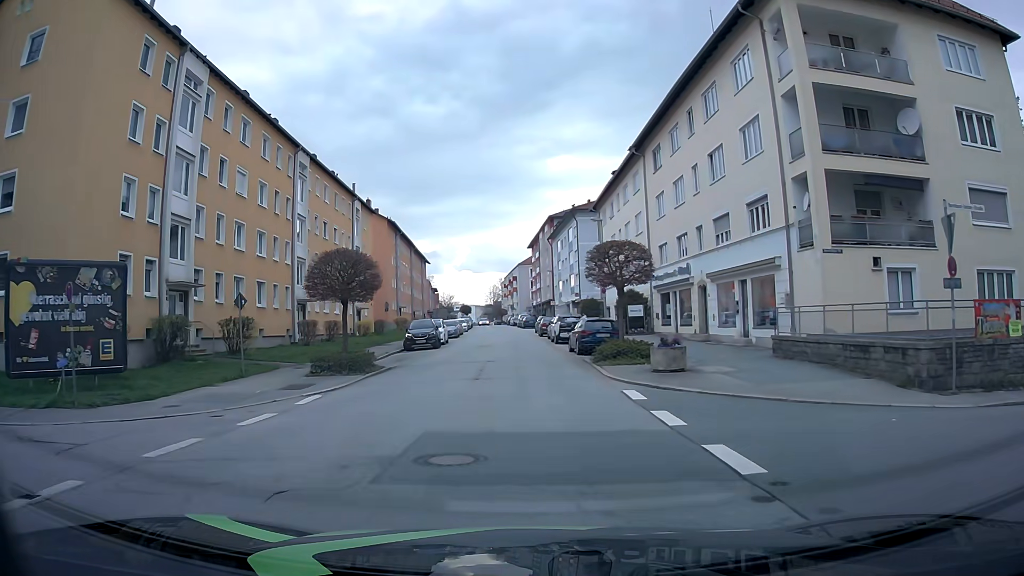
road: tertiary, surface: asphalt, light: Day
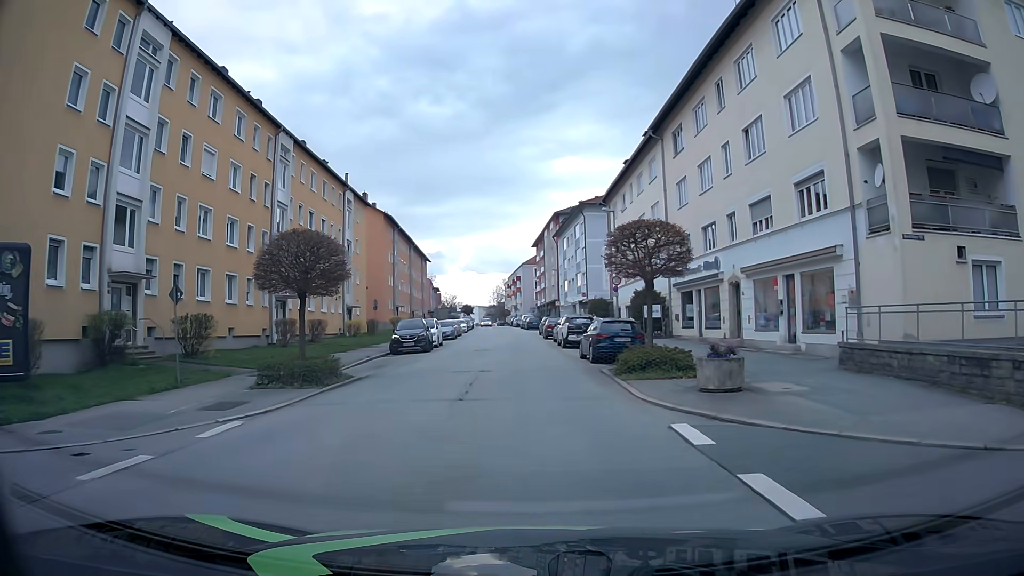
(0.0, +4.5) m; -1°
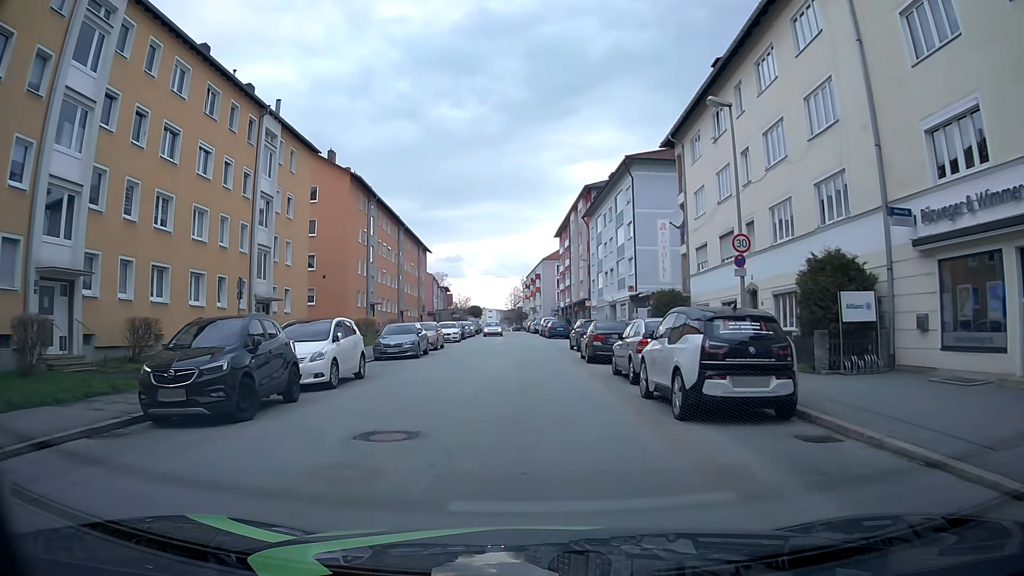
(-0.2, +22.2) m; -1°
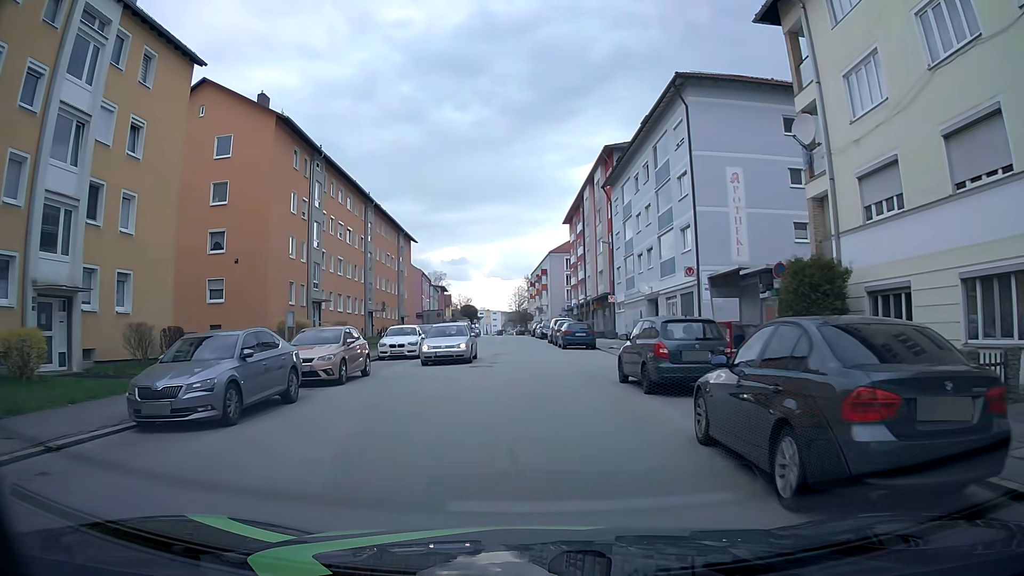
(0.0, +17.6) m; 0°
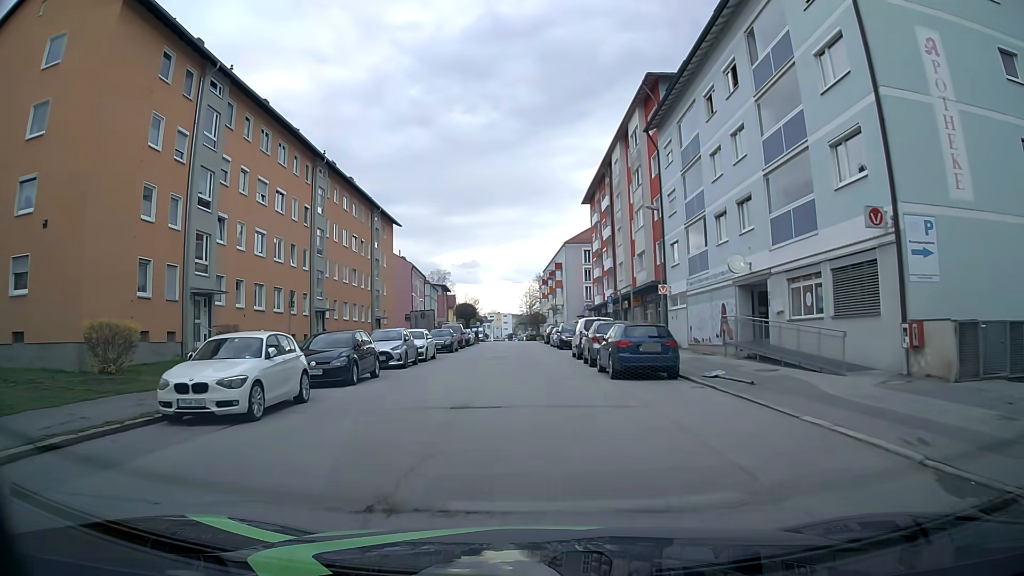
(-0.1, +17.8) m; -1°
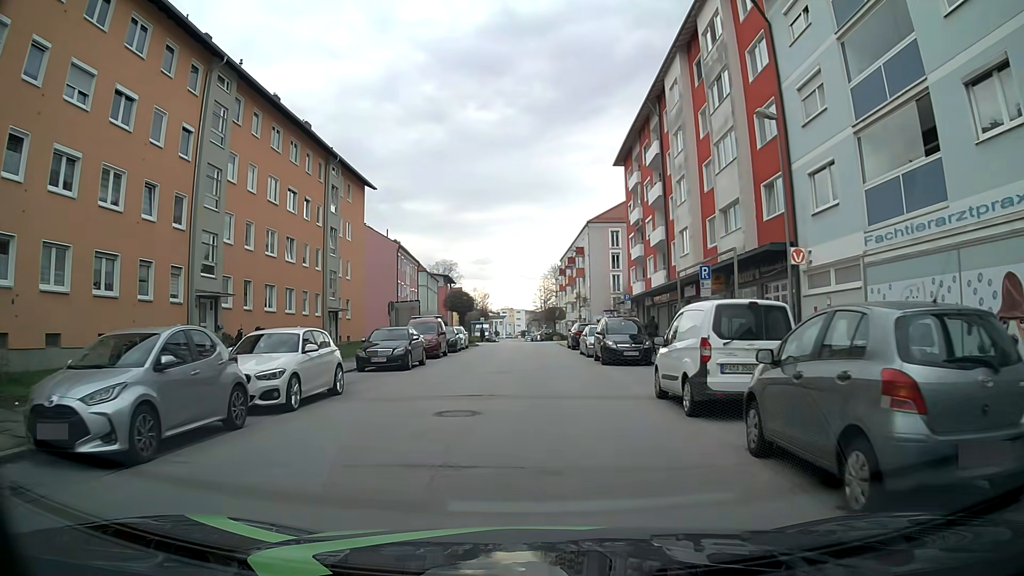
(-0.2, +17.8) m; -1°
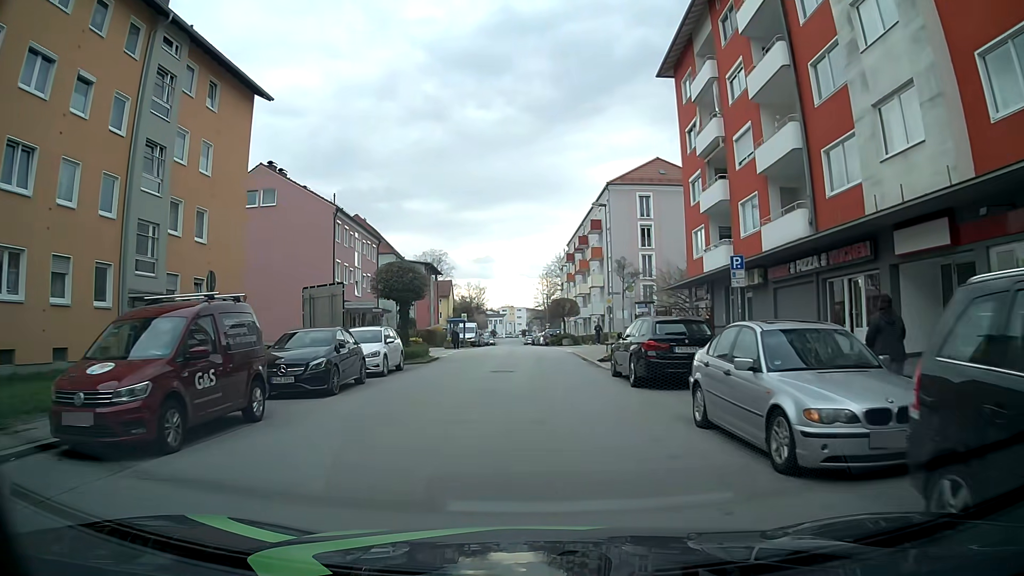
(0.0, +22.4) m; 0°
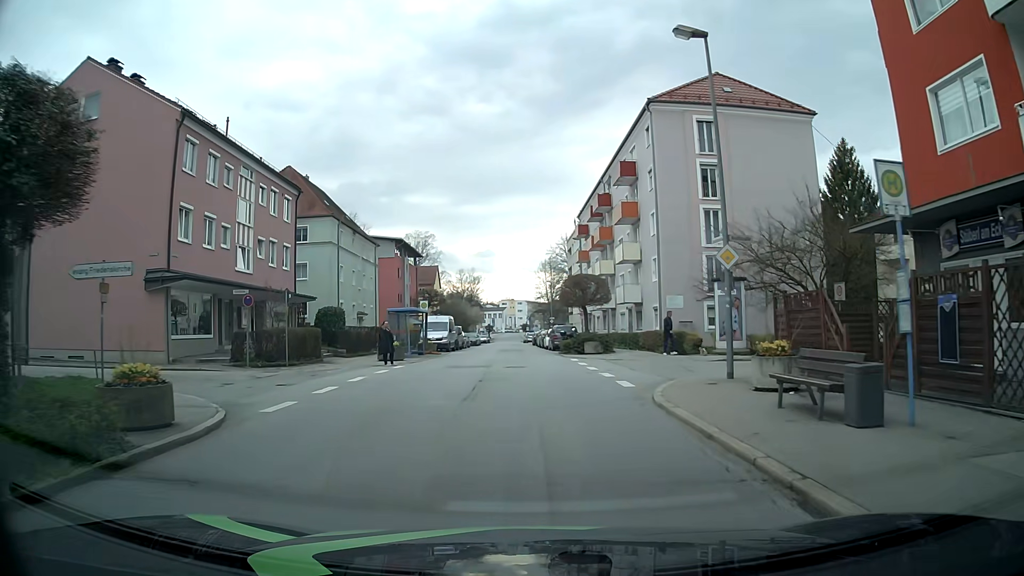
(0.0, +22.5) m; 0°
(0, +10) (0, +20) (-1, +30) (-1, +40) (-1, +50) (-2, +60) (-2, +70) (-3, +80) (-3, +90) (-3, +100) m
